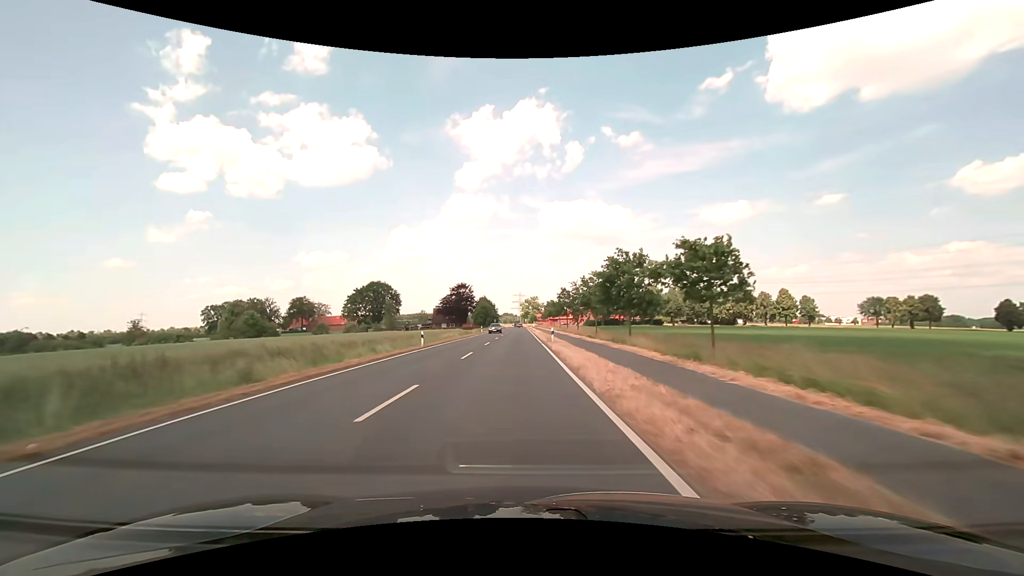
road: secondary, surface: asphalt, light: Day
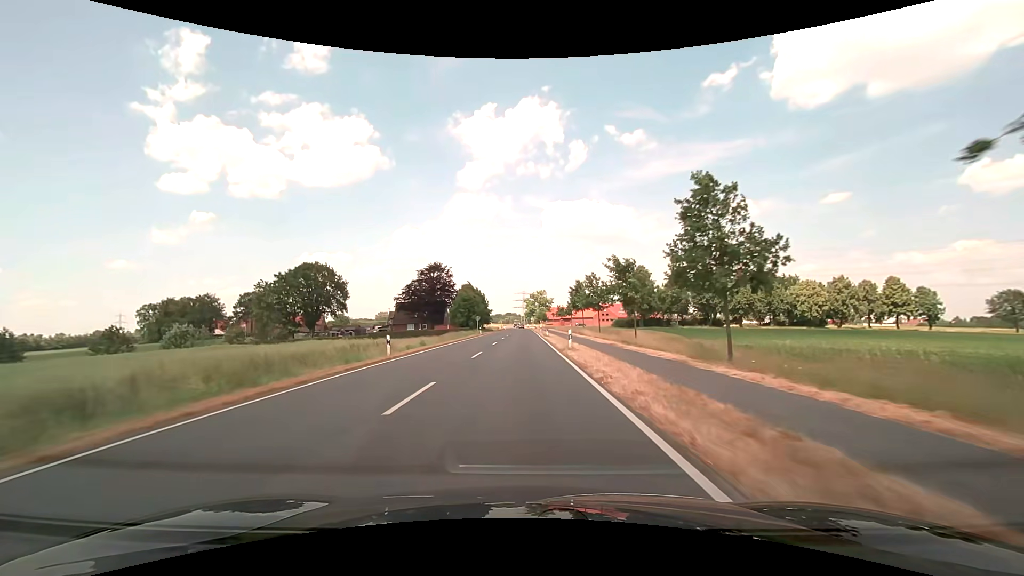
(-0.3, +59.6) m; 0°
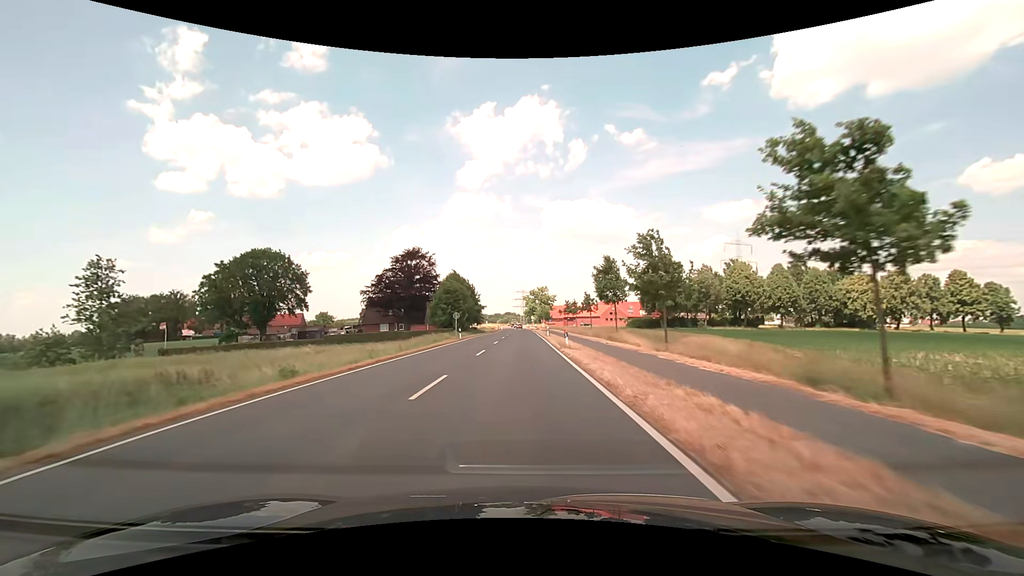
(+0.1, +22.8) m; 0°
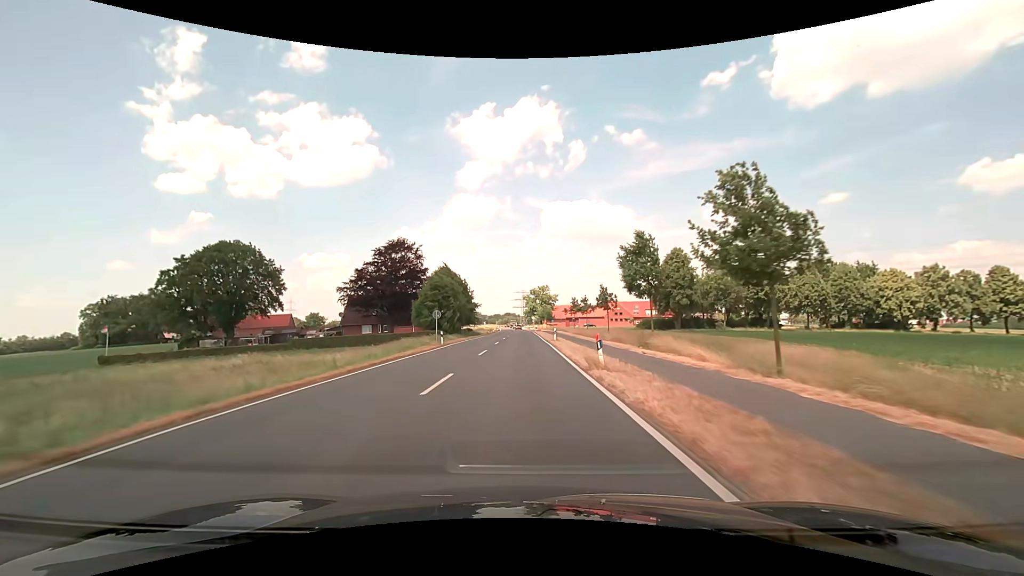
(0.0, +11.2) m; 0°
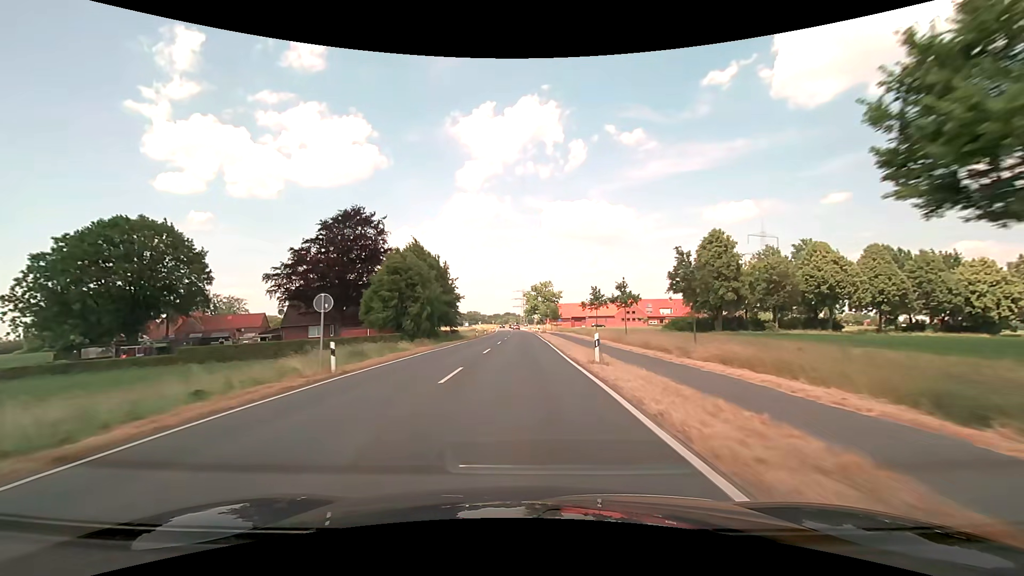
(0.0, +22.2) m; 0°
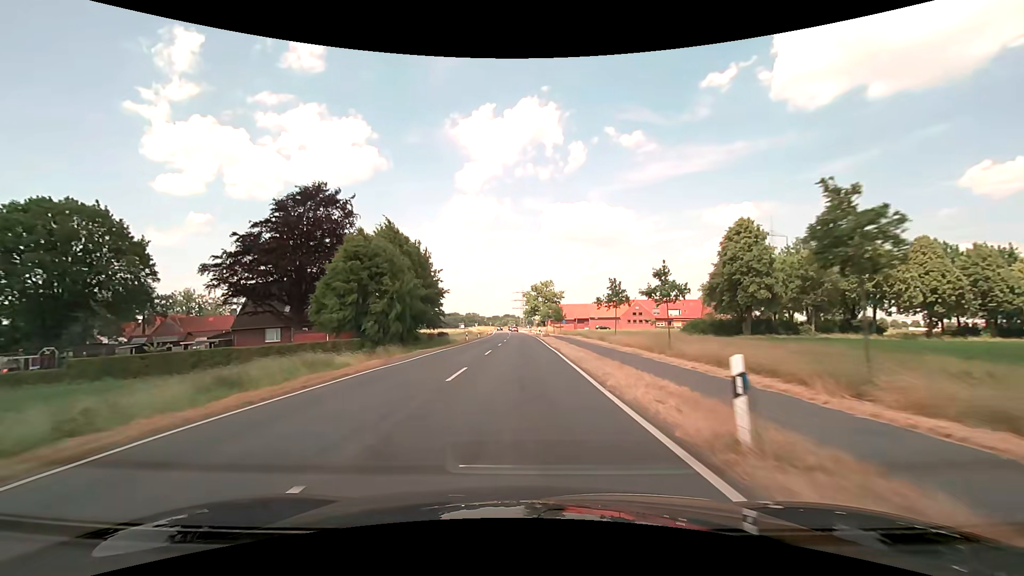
(0.0, +11.0) m; 0°
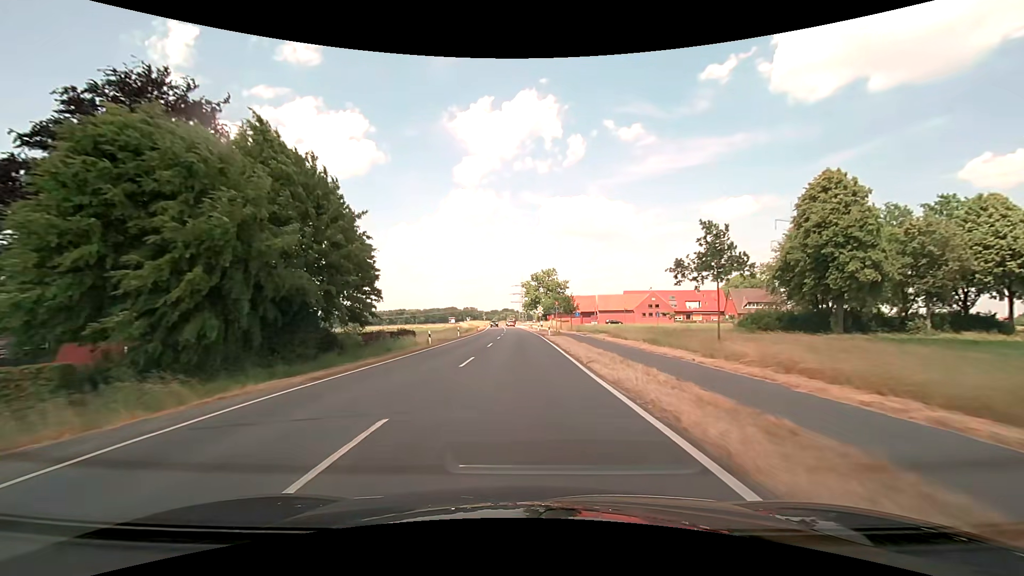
(0.0, +21.6) m; 0°
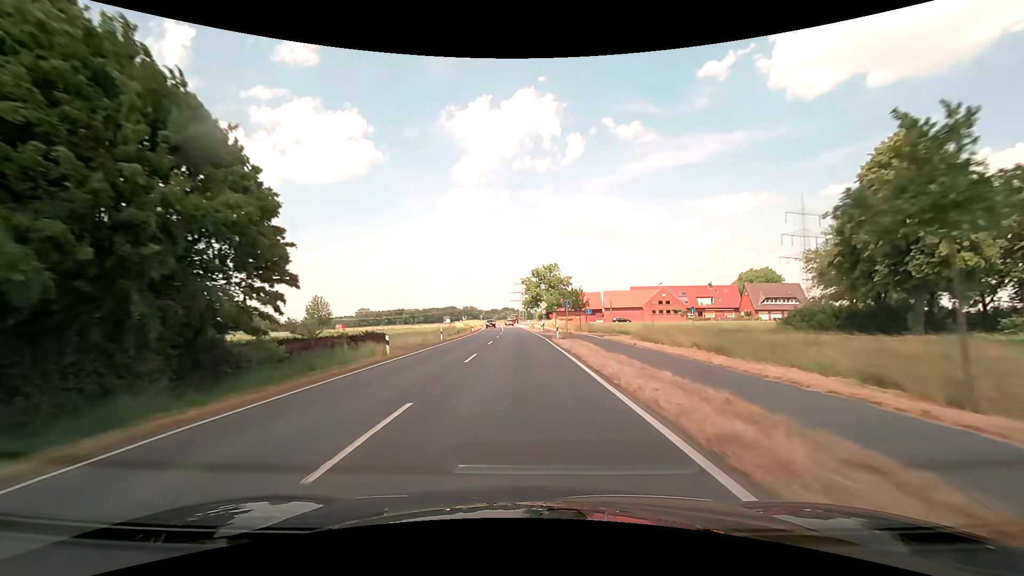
(0.0, +10.5) m; 0°
(0, +10) (0, +20) (0, +30) (0, +40) (-1, +50) (-1, +60) (-1, +70) (-2, +80) (-2, +90) (-3, +100) m
